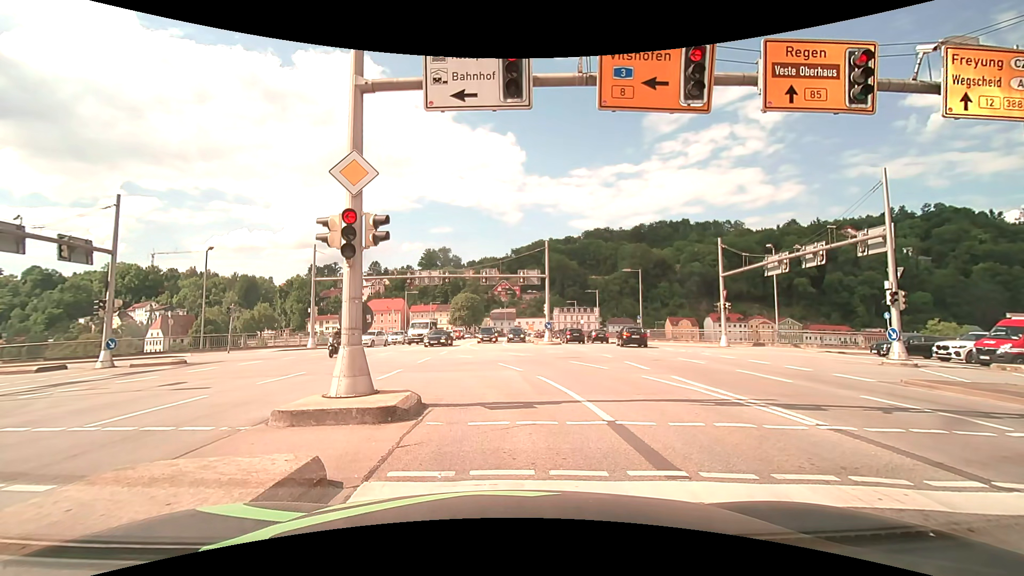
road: primary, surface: asphalt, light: Day
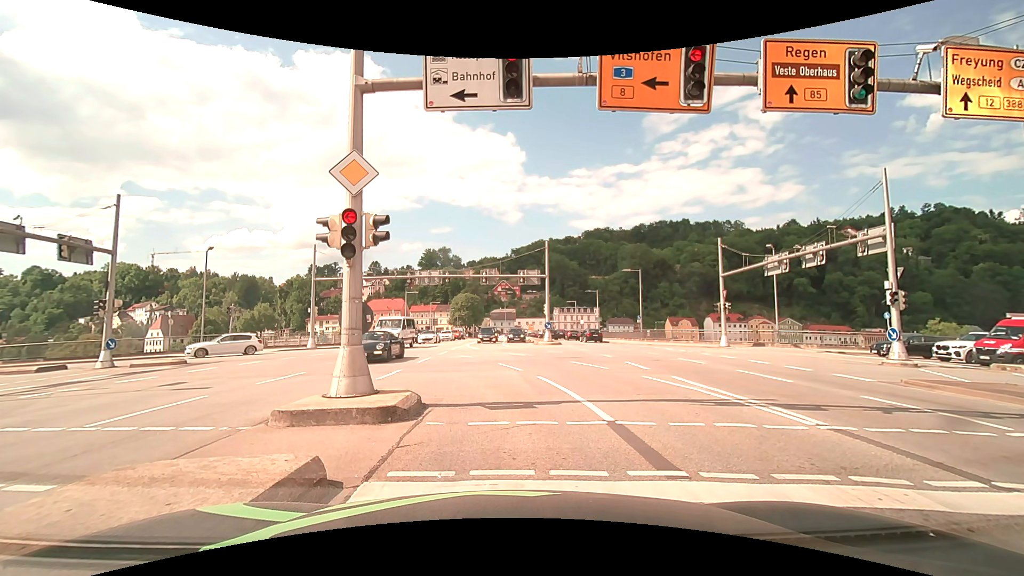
(0.0, 0.0) m; 0°
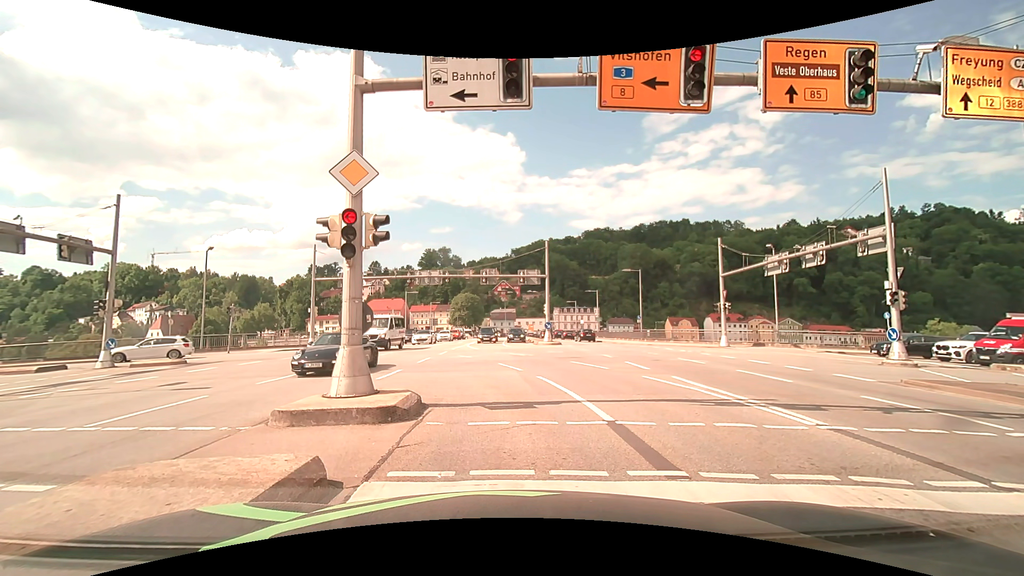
(0.0, 0.0) m; 0°
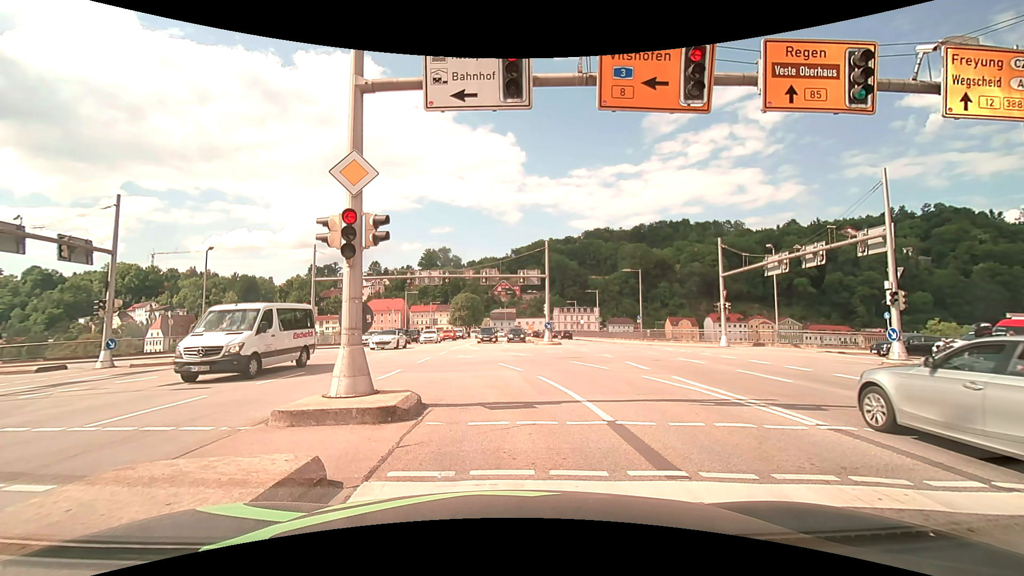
(0.0, 0.0) m; 0°
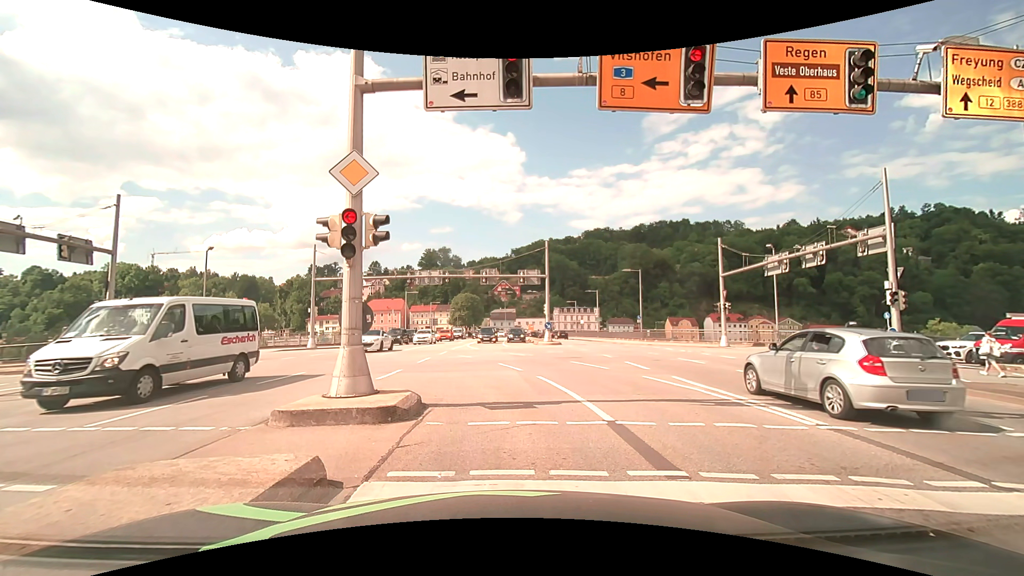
(0.0, 0.0) m; 0°
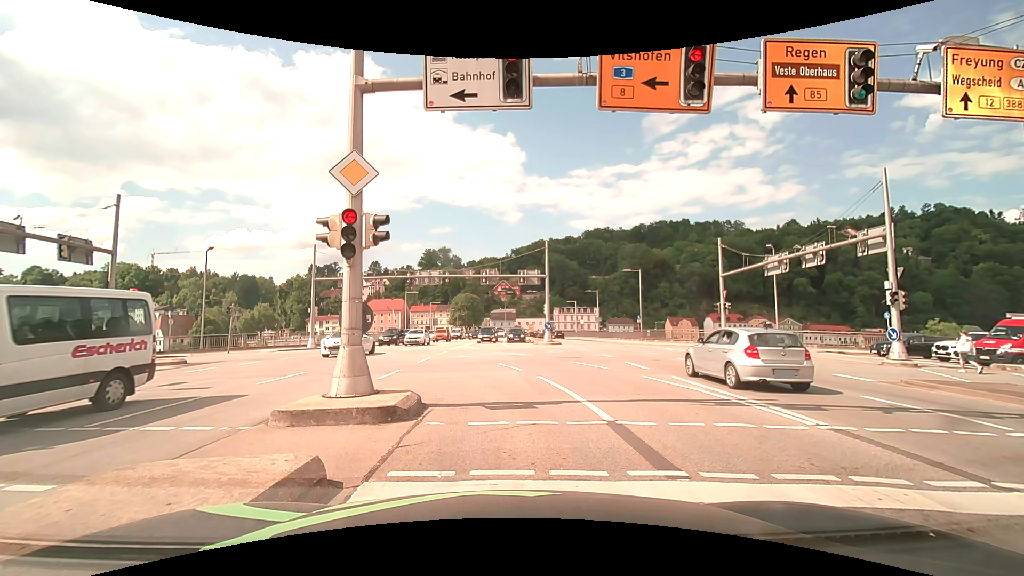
(0.0, 0.0) m; 0°
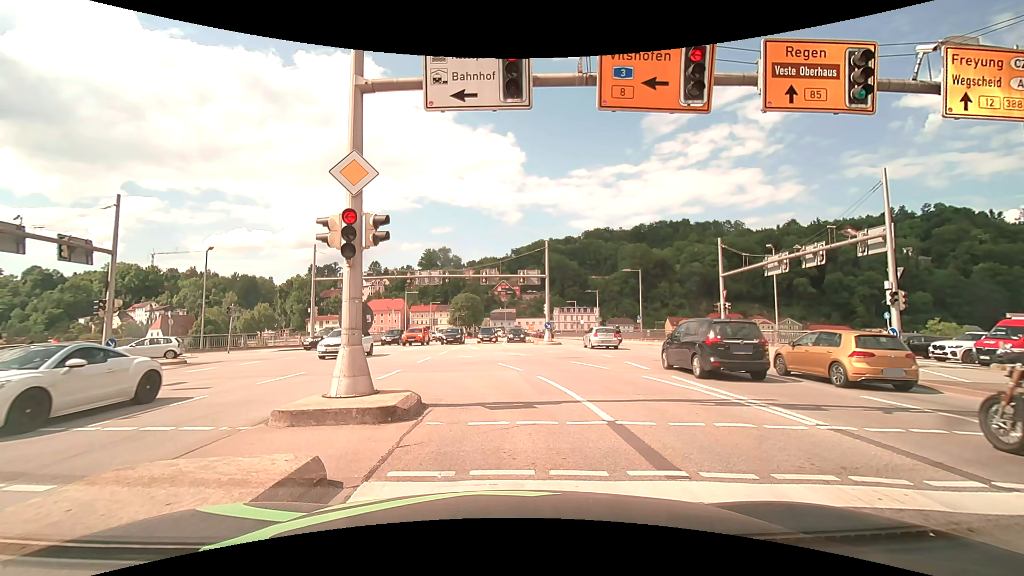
(0.0, 0.0) m; 0°
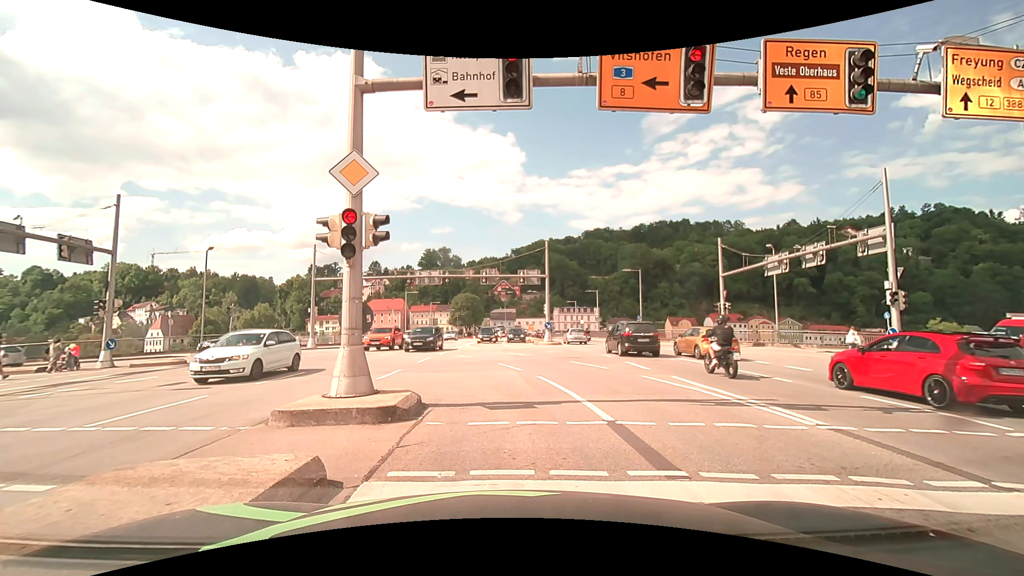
(0.0, 0.0) m; 0°
